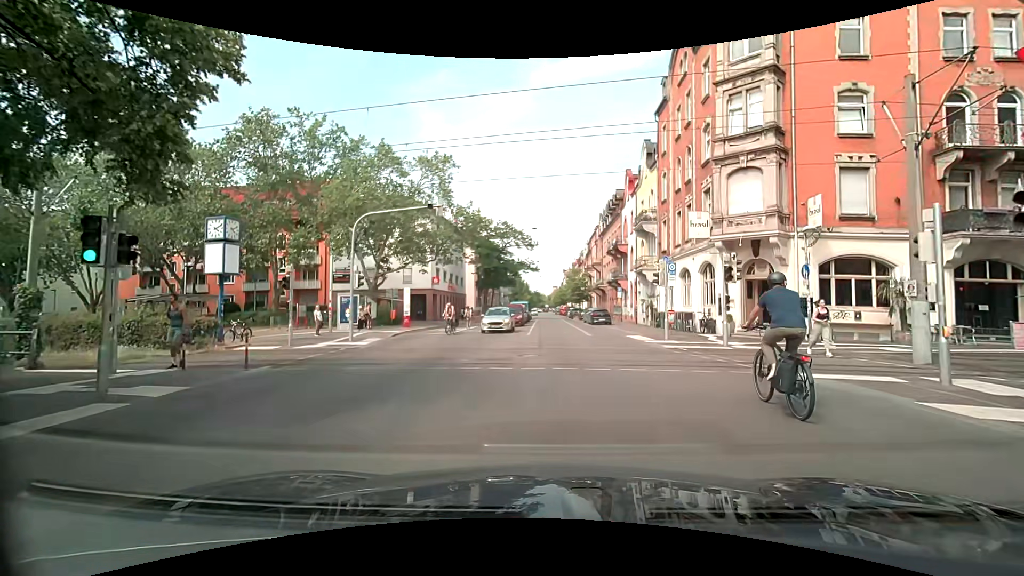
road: secondary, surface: asphalt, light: Day
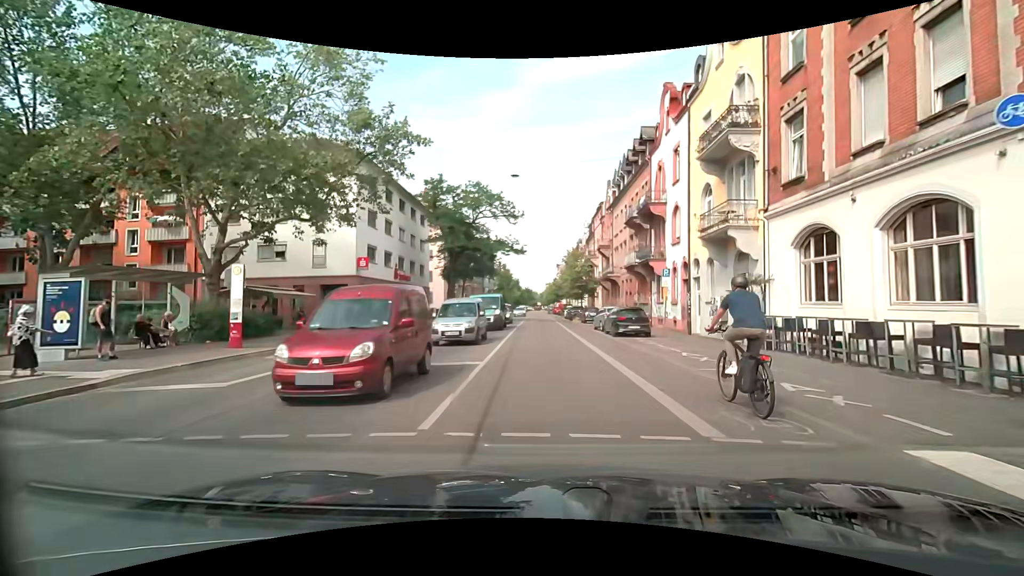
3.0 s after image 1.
(+0.2, +19.9) m; 0°
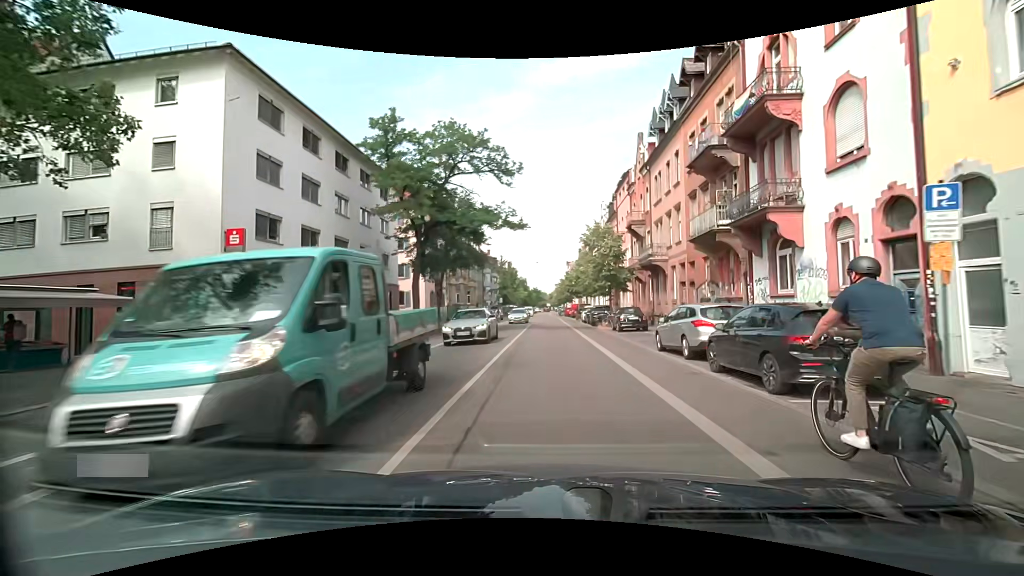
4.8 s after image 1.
(-0.1, +16.0) m; -1°
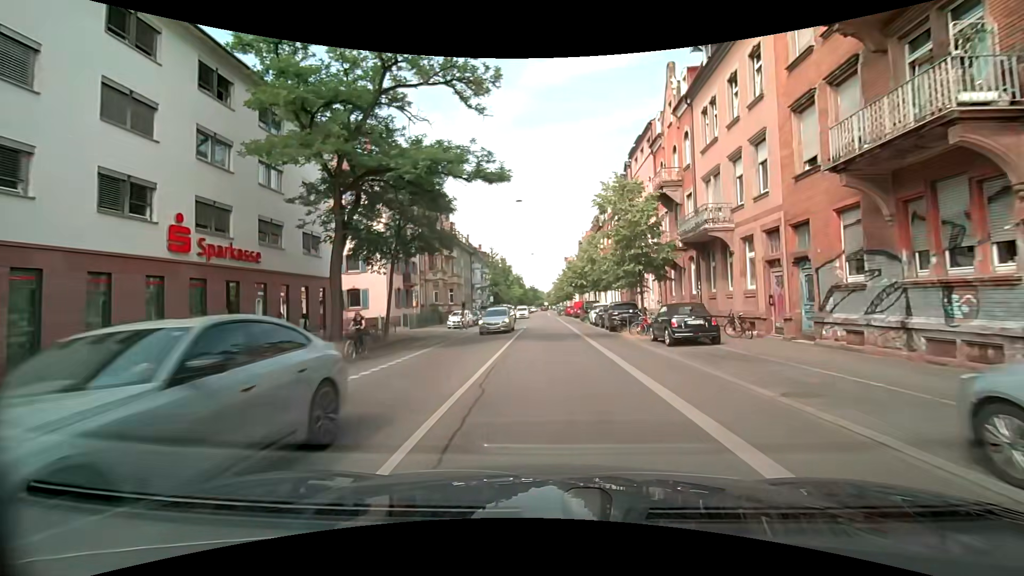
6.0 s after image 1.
(0.0, +12.1) m; 0°
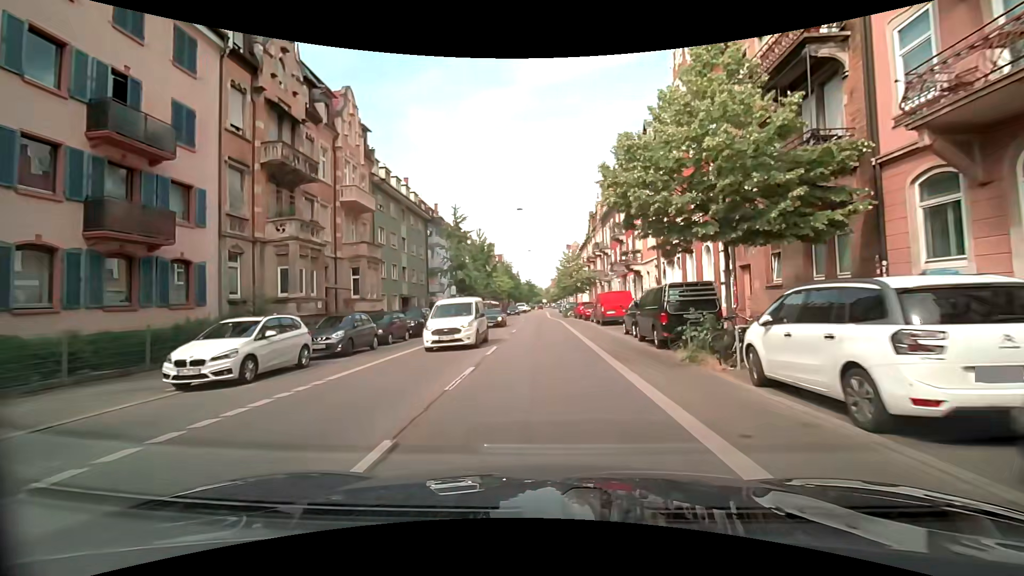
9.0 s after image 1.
(+0.3, +32.1) m; 0°
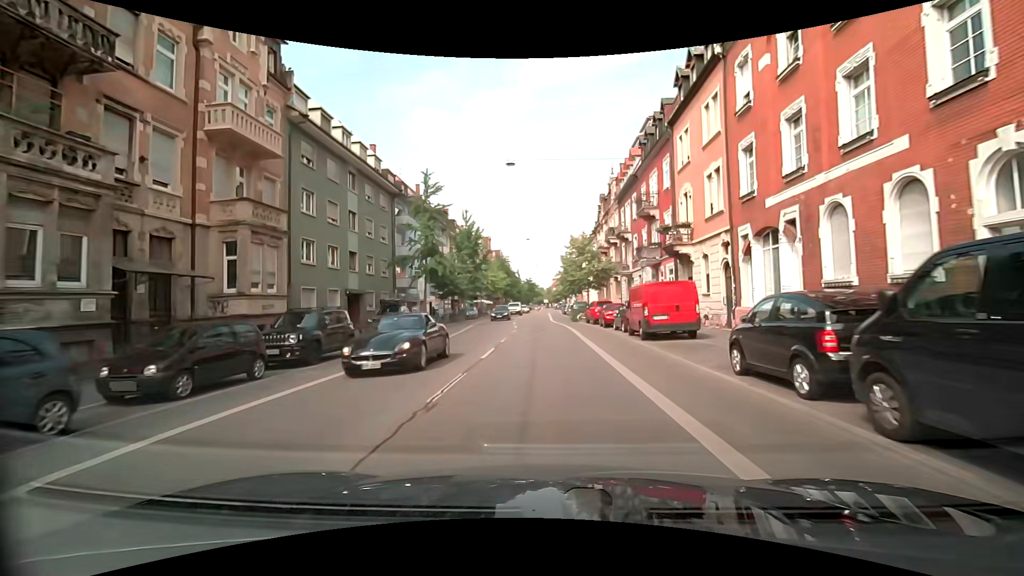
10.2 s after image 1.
(0.0, +13.1) m; -1°
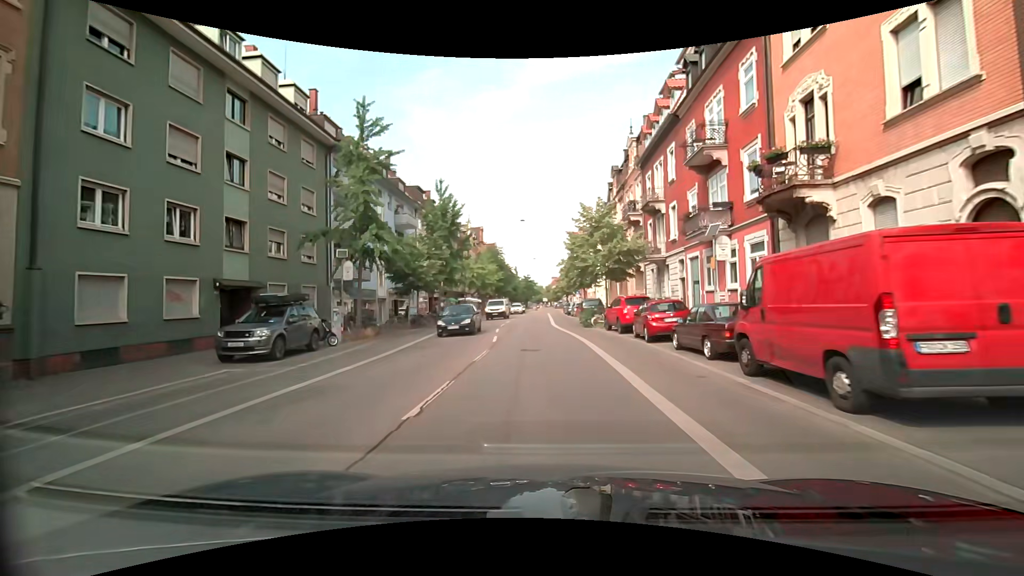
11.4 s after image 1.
(+0.1, +13.0) m; +1°
